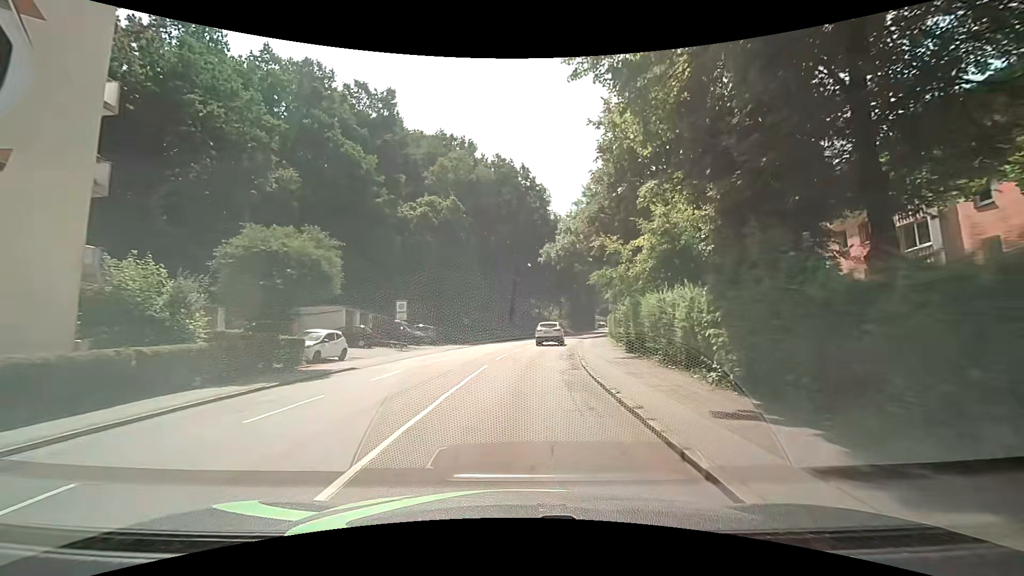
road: tertiary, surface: asphalt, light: Day
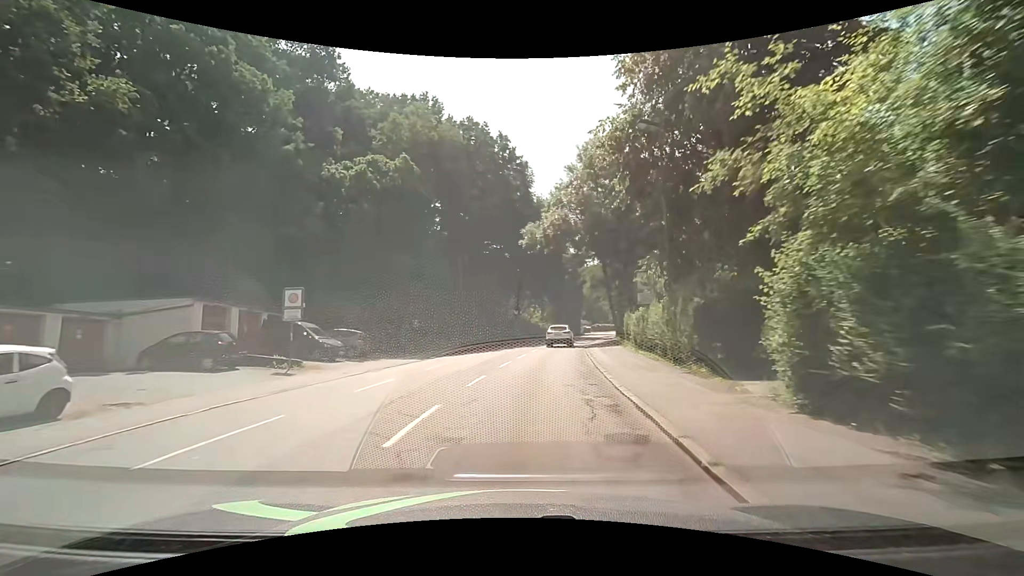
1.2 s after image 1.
(+0.3, +14.5) m; +3°
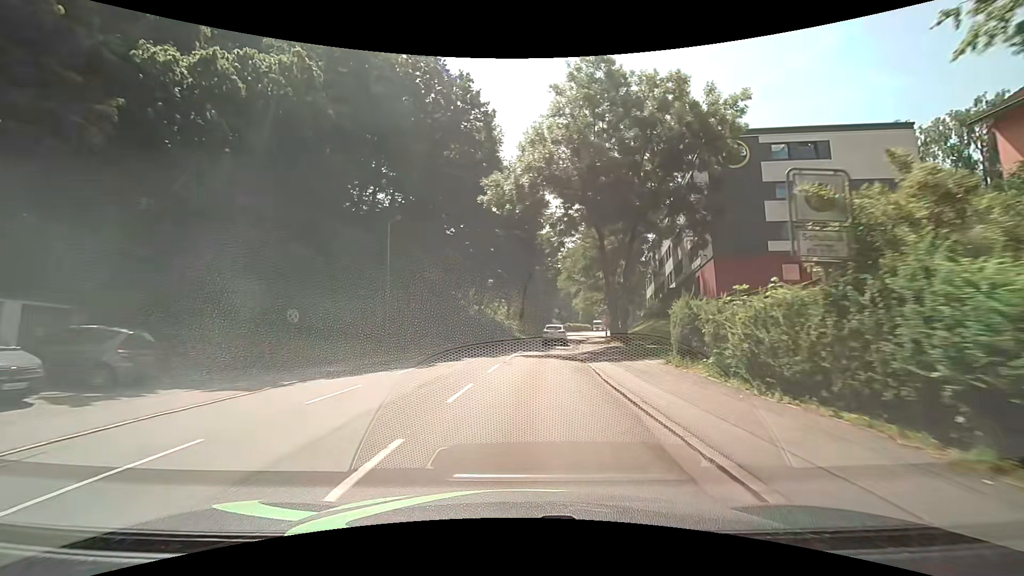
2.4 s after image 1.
(+0.2, +14.7) m; +3°
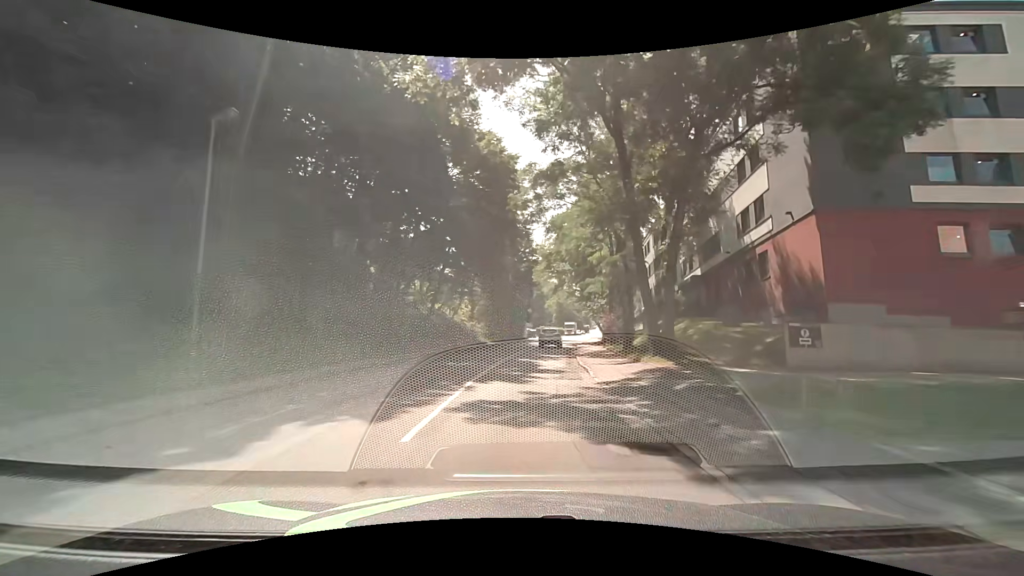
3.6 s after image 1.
(+0.6, +14.9) m; +4°
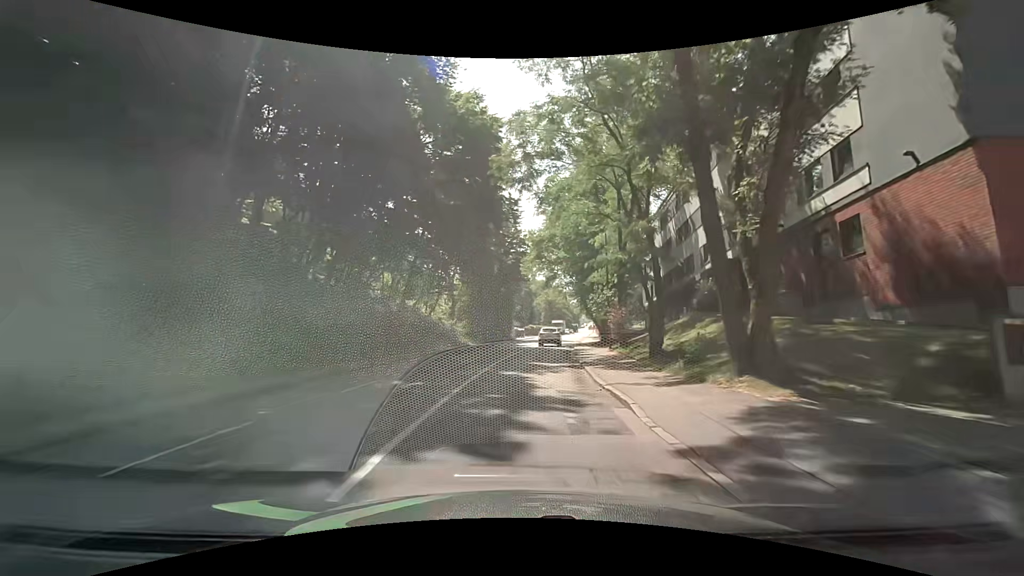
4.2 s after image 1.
(+0.2, +7.5) m; +2°
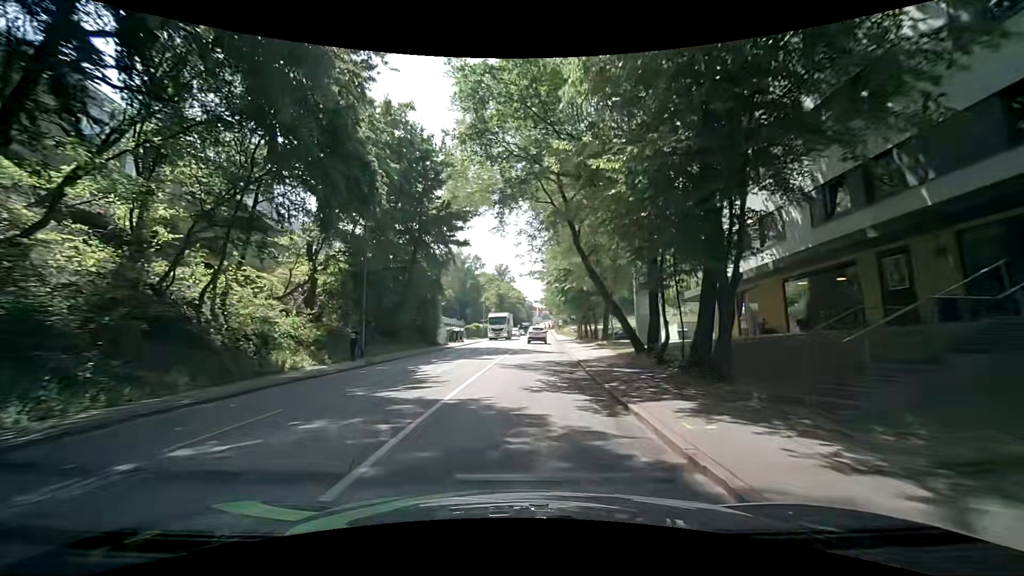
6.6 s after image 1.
(+1.1, +30.2) m; +5°
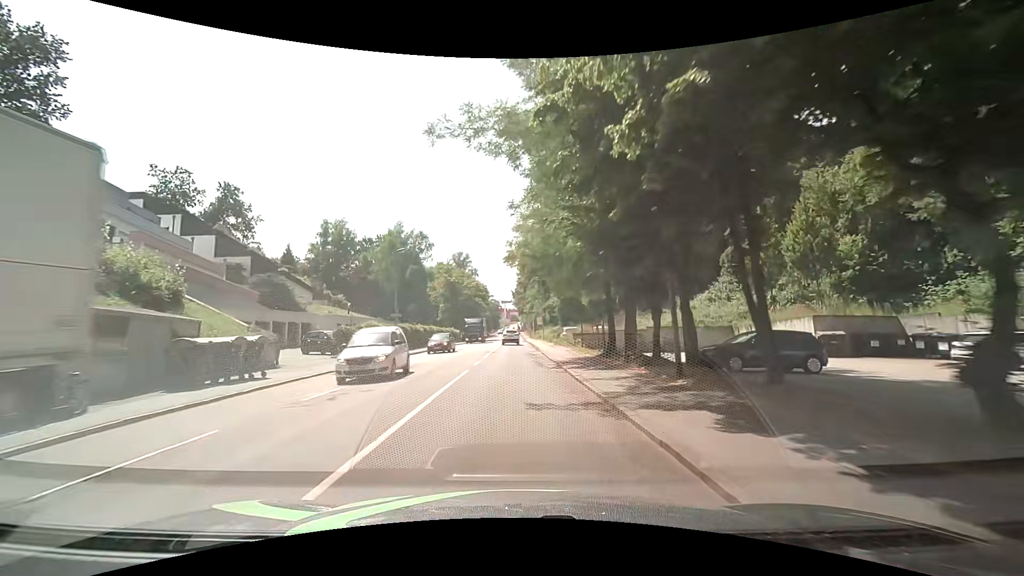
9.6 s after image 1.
(+1.8, +38.0) m; +5°
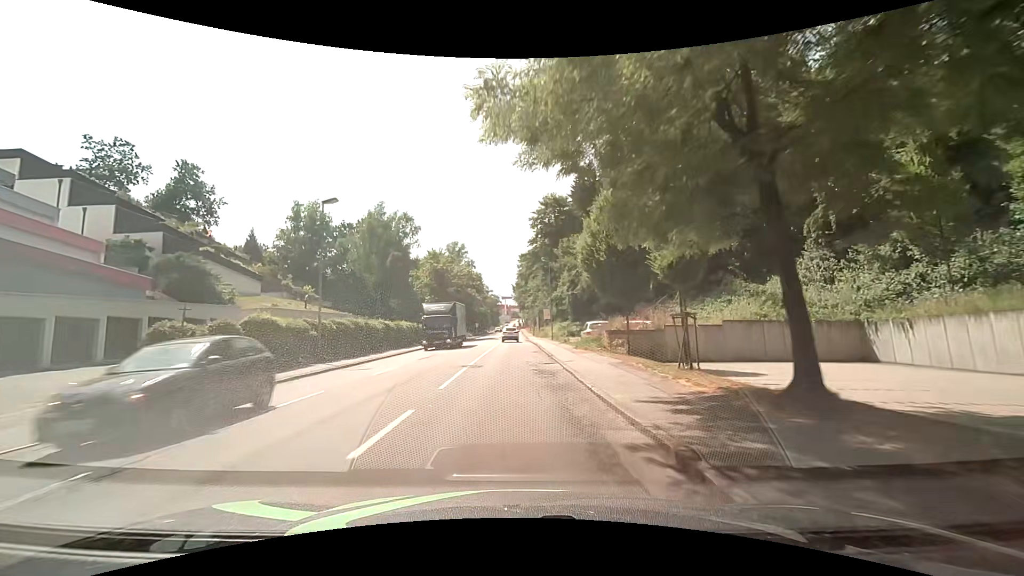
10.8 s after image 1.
(-0.2, +15.2) m; 0°
(0, +10) (0, +20) (0, +30) (0, +40) (-1, +50) (-1, +60) (-1, +70) (-2, +80) (-3, +90) (-3, +100) m
